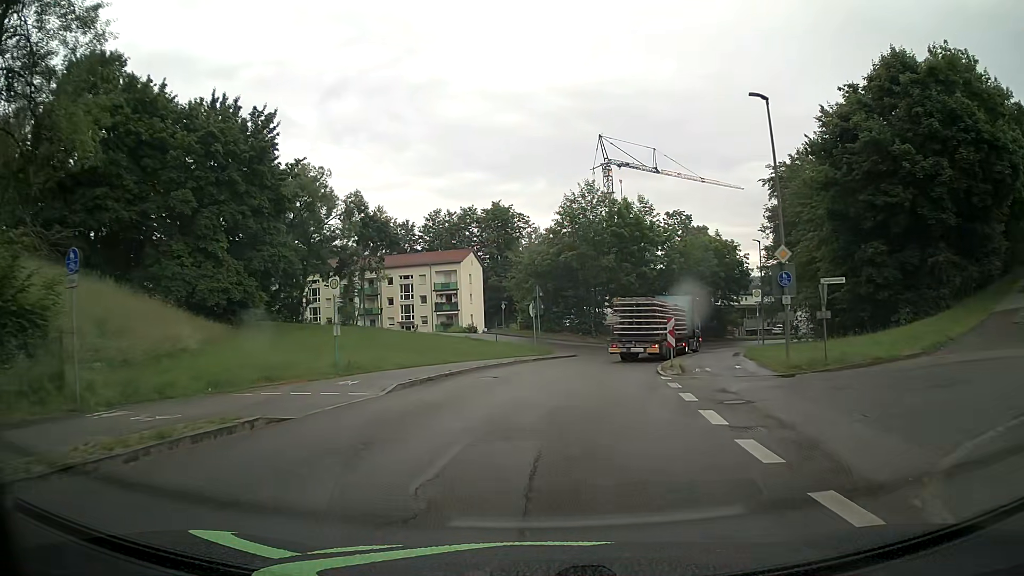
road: unclassified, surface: asphalt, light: Day
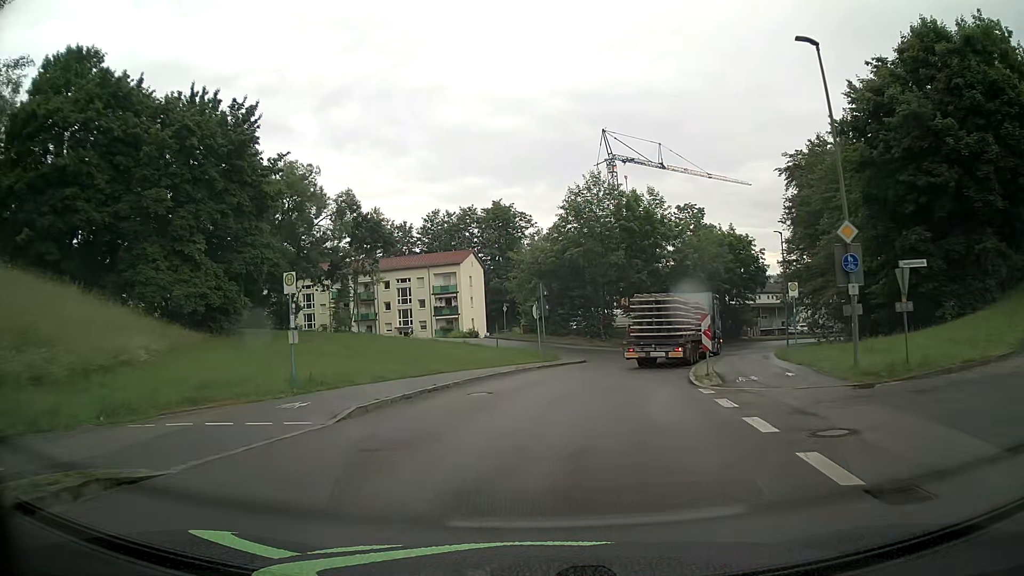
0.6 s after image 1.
(0.0, +4.3) m; -1°
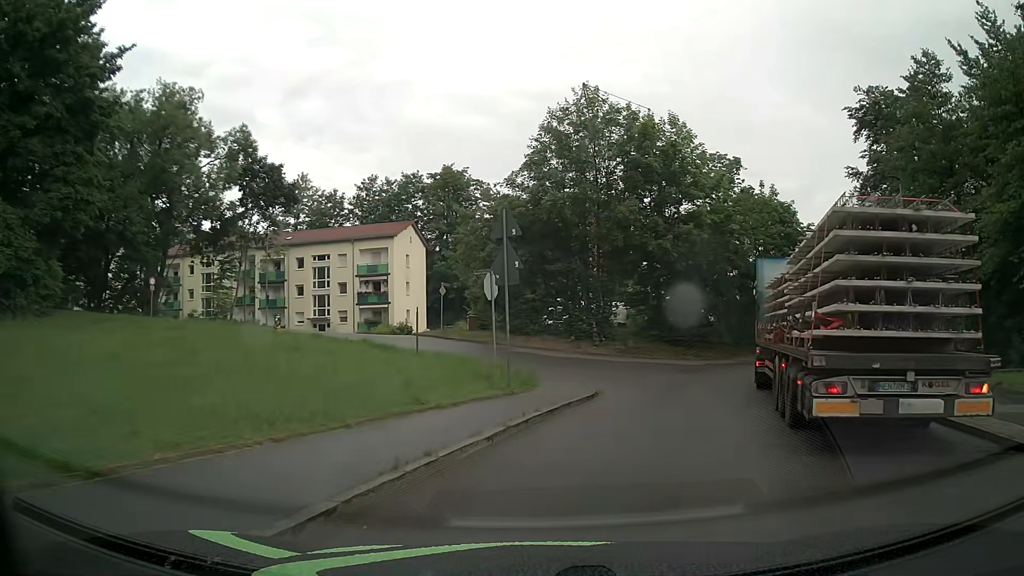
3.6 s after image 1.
(-0.1, +20.5) m; +4°
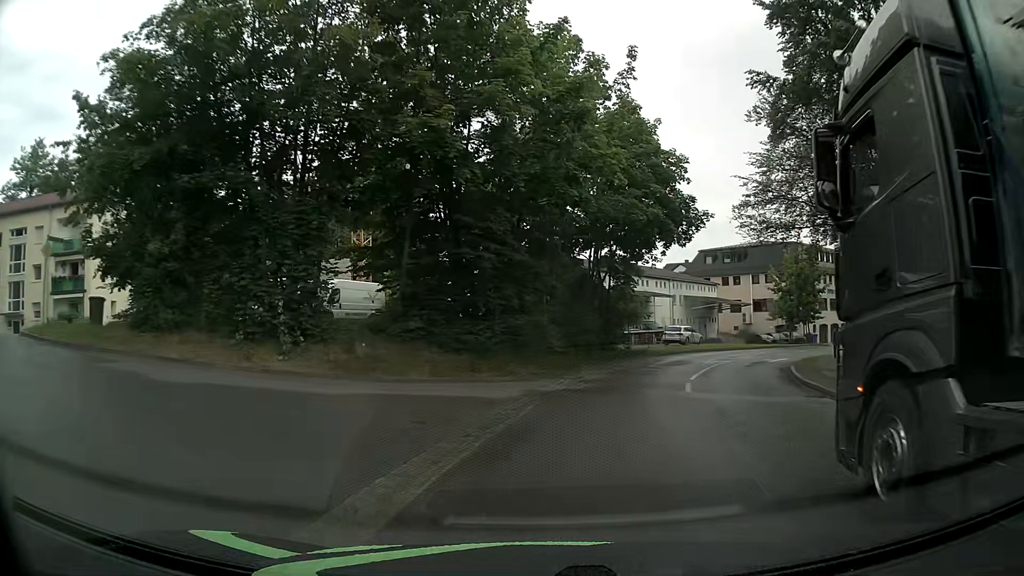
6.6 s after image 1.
(+3.3, +18.5) m; +18°
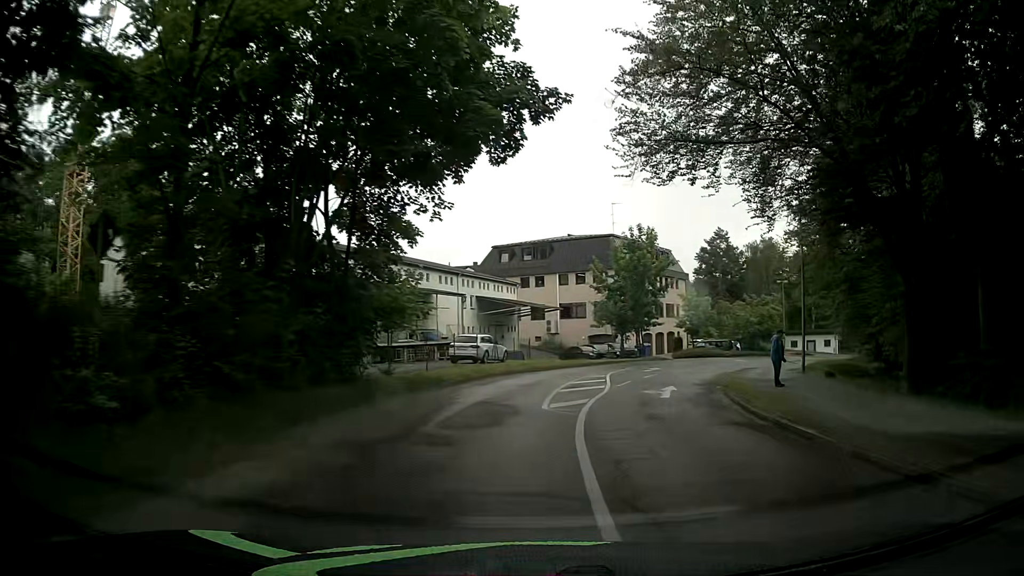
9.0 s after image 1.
(+2.3, +16.3) m; +19°
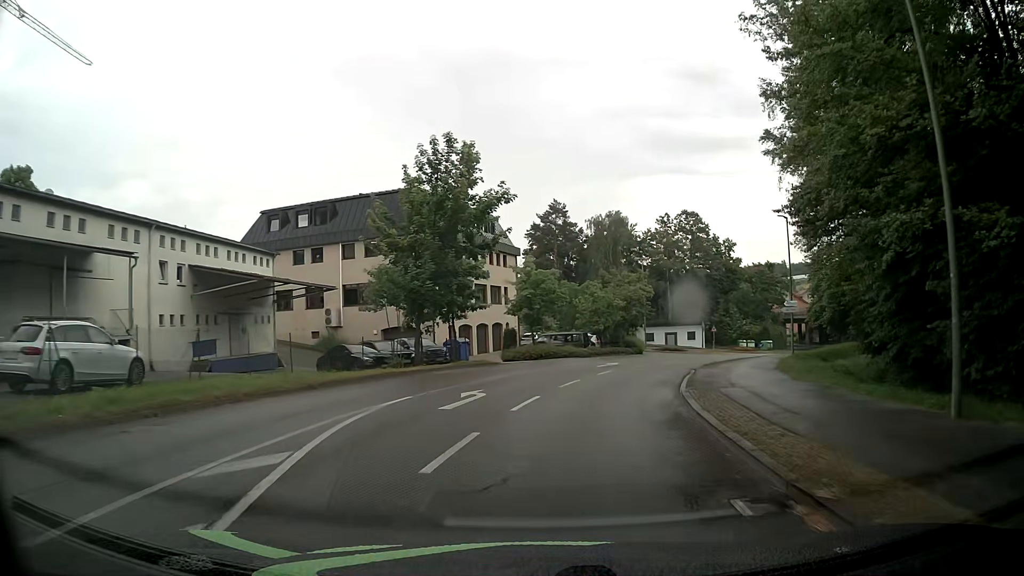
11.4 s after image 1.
(+2.8, +20.9) m; +13°
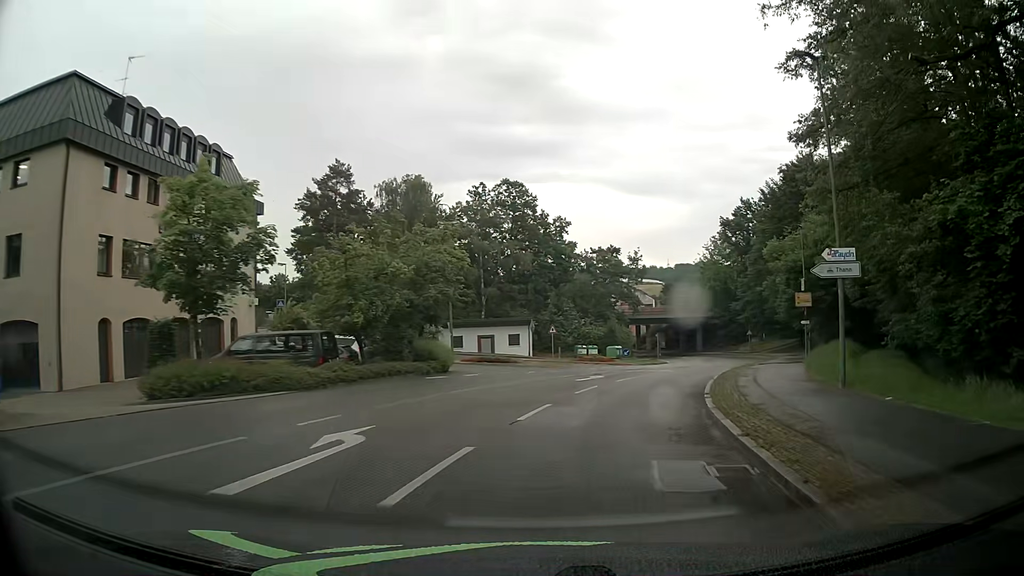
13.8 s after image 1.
(+3.7, +25.2) m; +17°
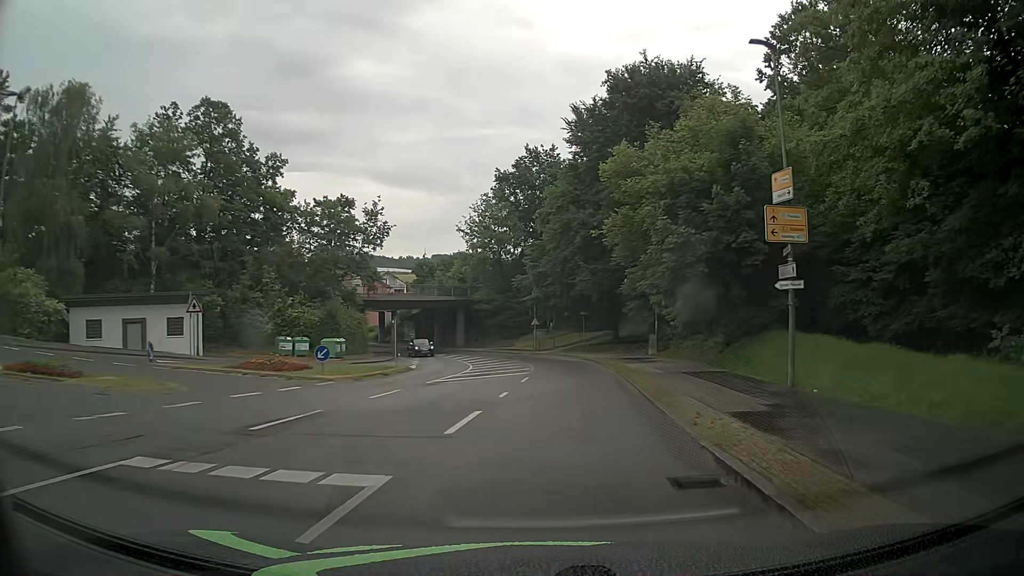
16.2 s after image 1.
(+5.1, +26.5) m; +20°
